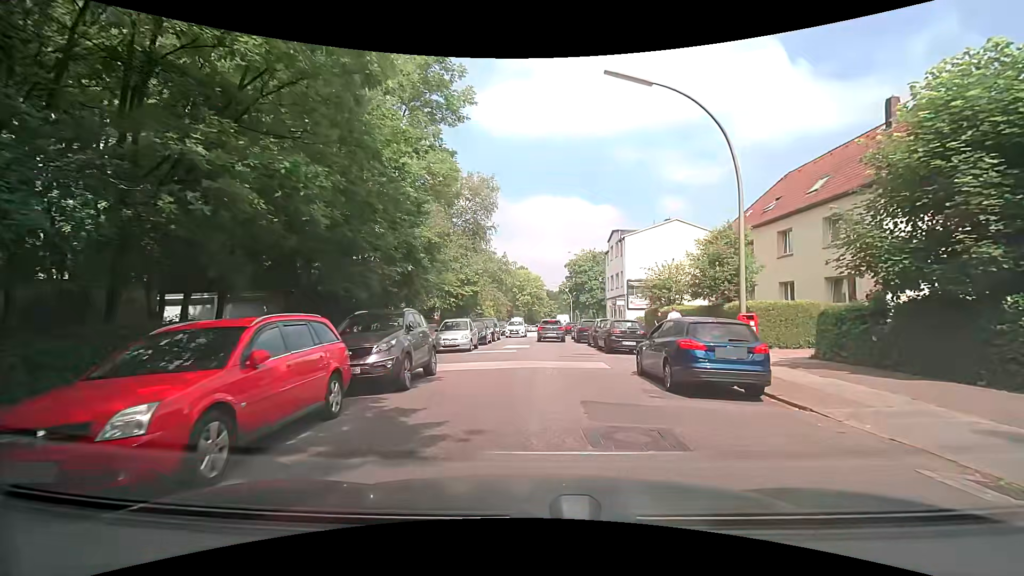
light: Day
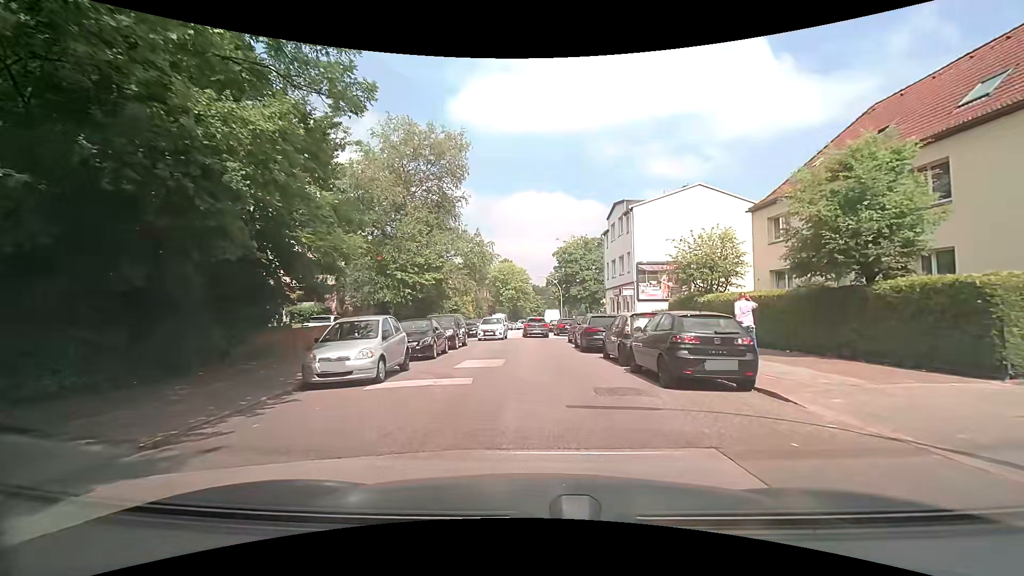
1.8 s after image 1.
(+0.2, +11.3) m; +1°
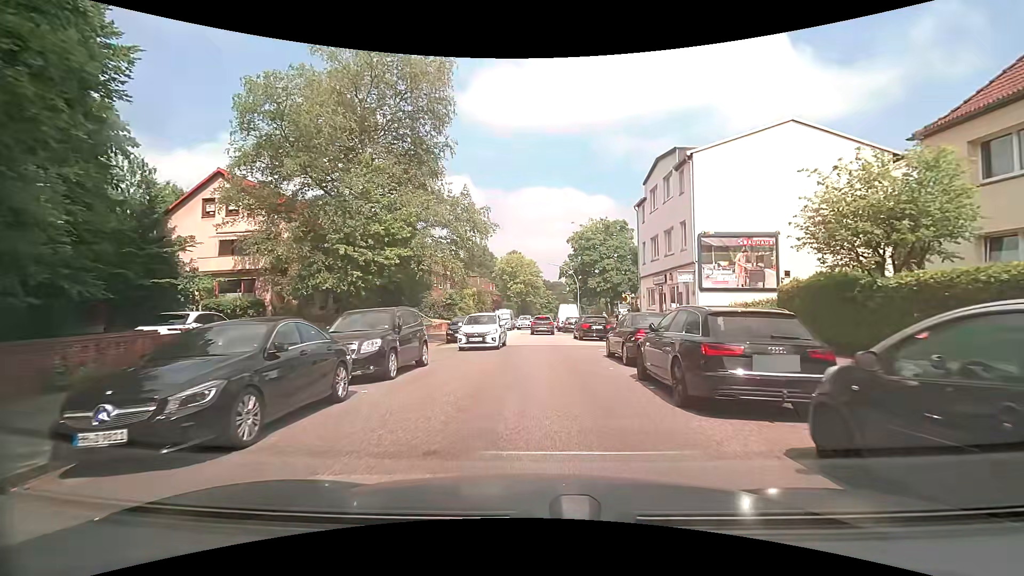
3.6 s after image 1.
(0.0, +11.6) m; -2°
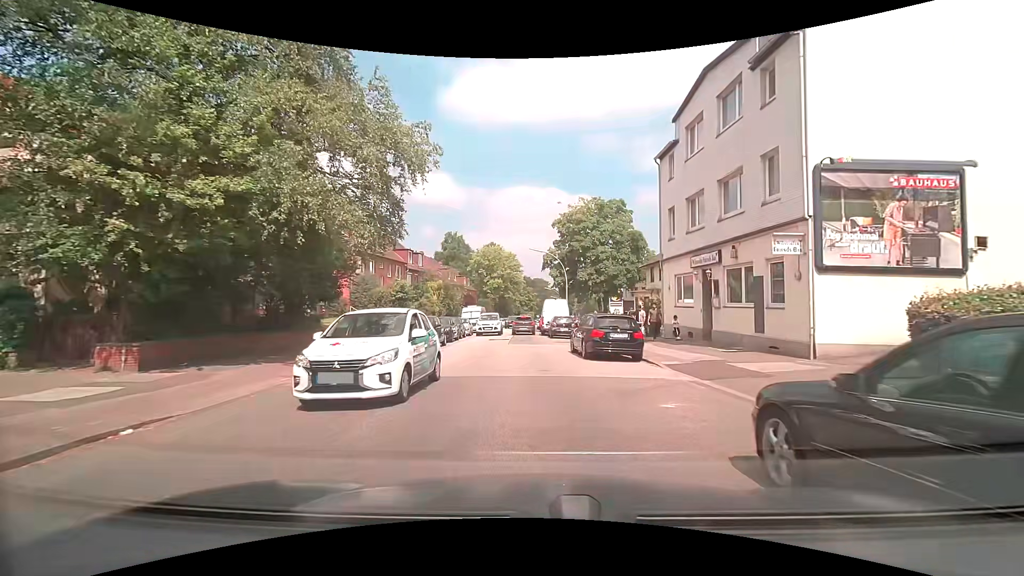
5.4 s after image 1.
(+0.4, +12.0) m; +3°
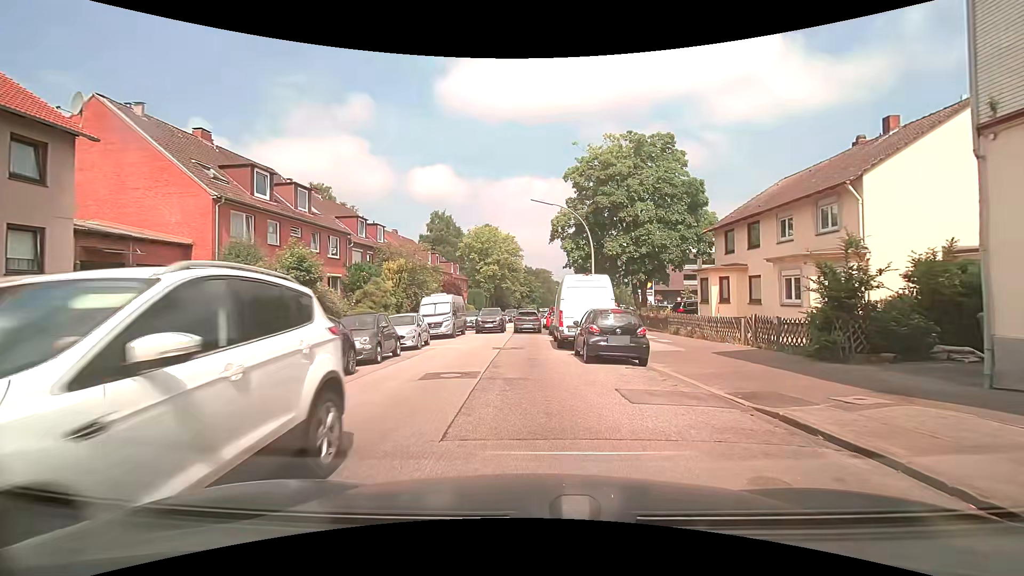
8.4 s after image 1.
(-0.2, +18.2) m; 0°
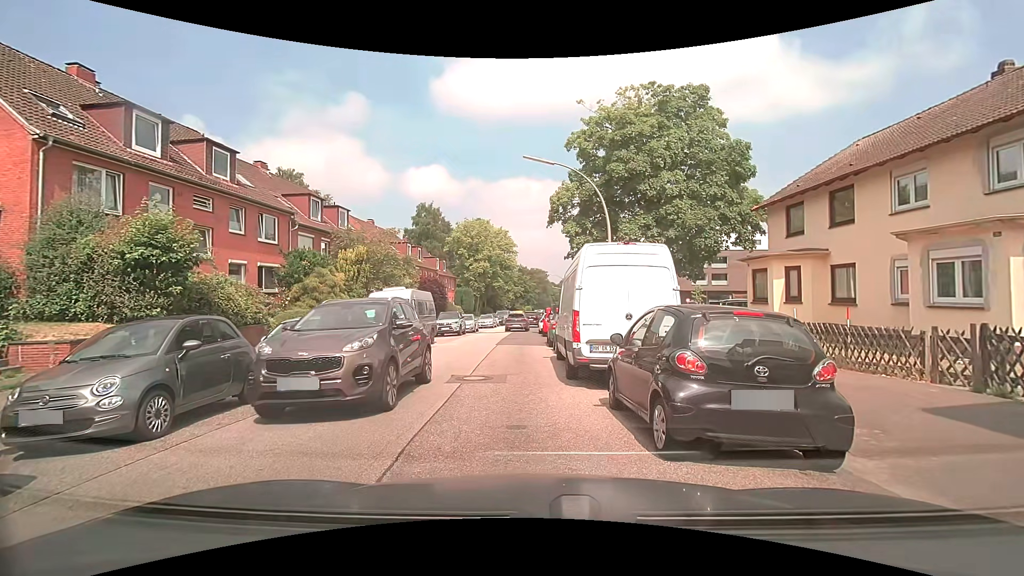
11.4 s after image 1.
(+0.1, +7.9) m; 0°
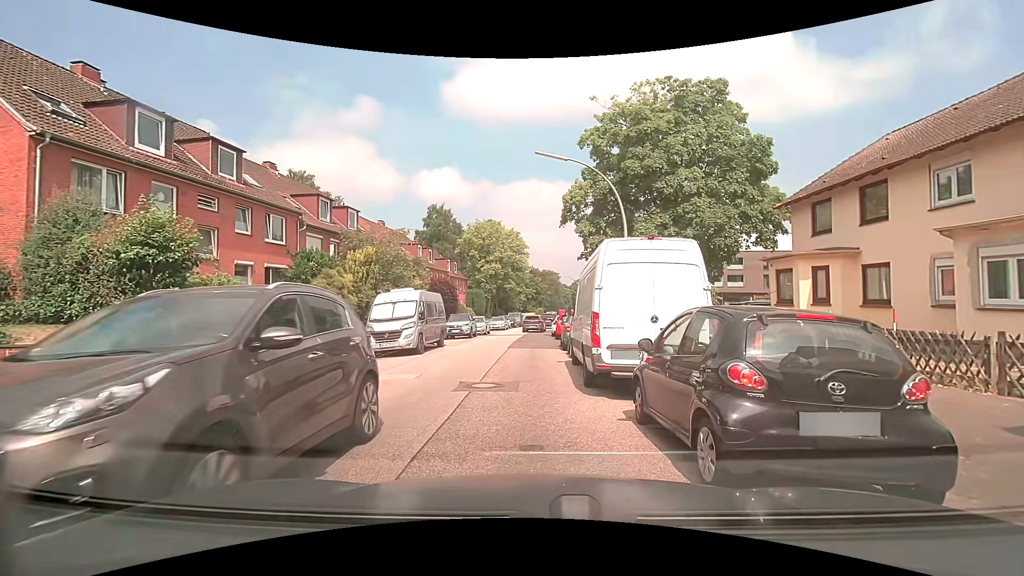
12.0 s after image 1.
(0.0, +0.8) m; -2°
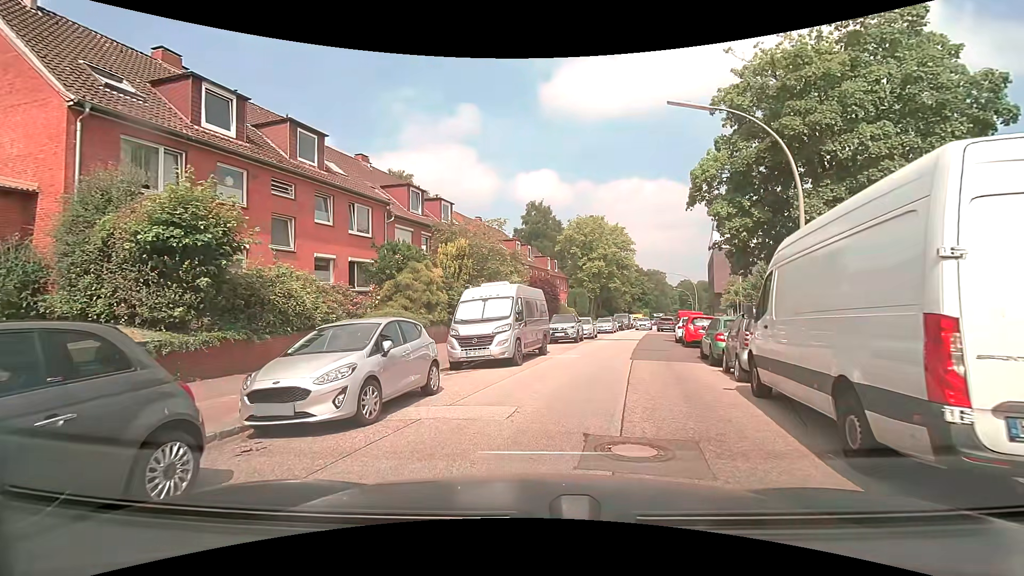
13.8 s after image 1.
(-0.4, +4.6) m; -11°
